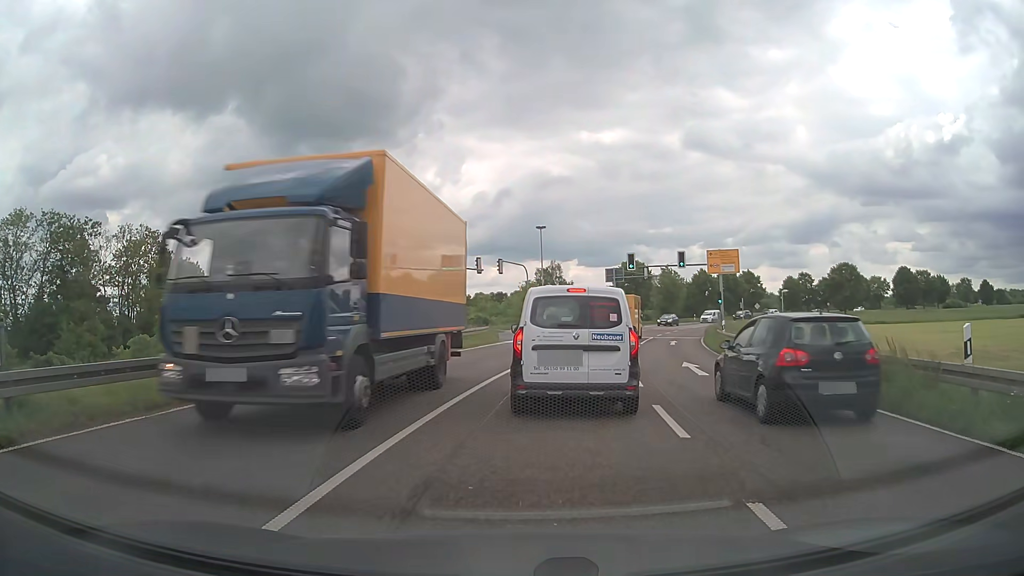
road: primary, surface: asphalt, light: Day
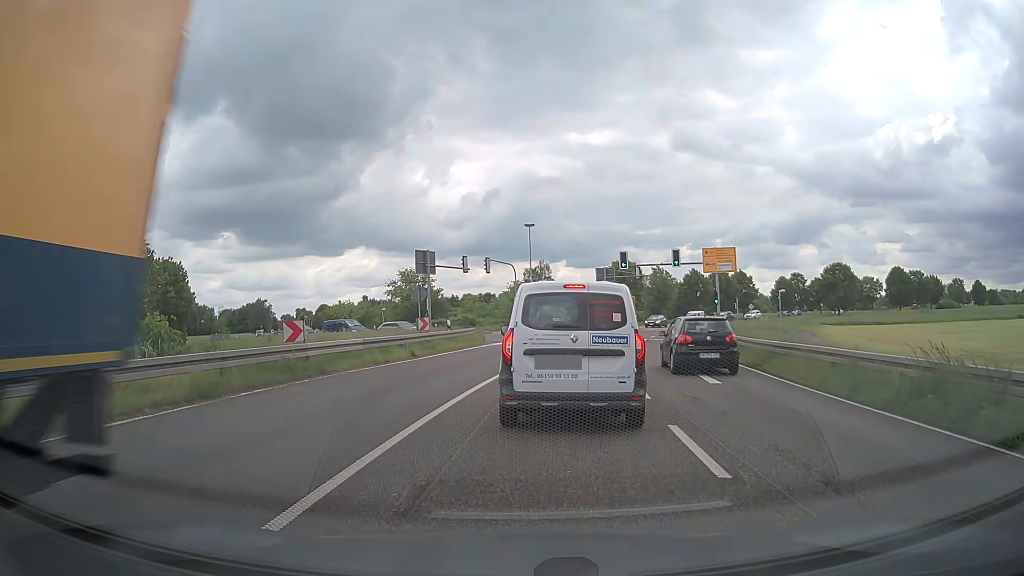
(0.0, +1.9) m; +2°
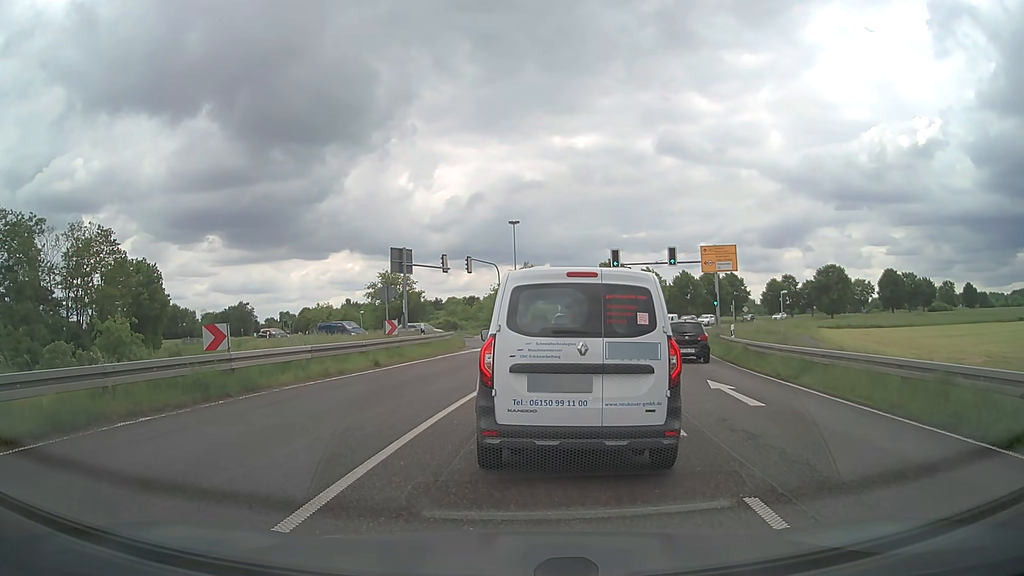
(0.0, +3.4) m; +1°
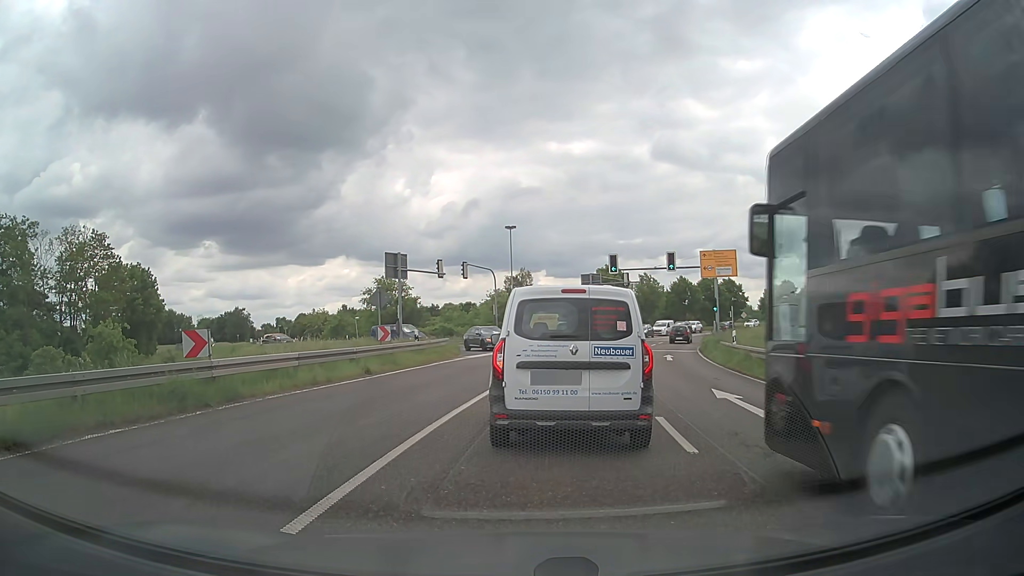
(0.0, +0.8) m; 0°
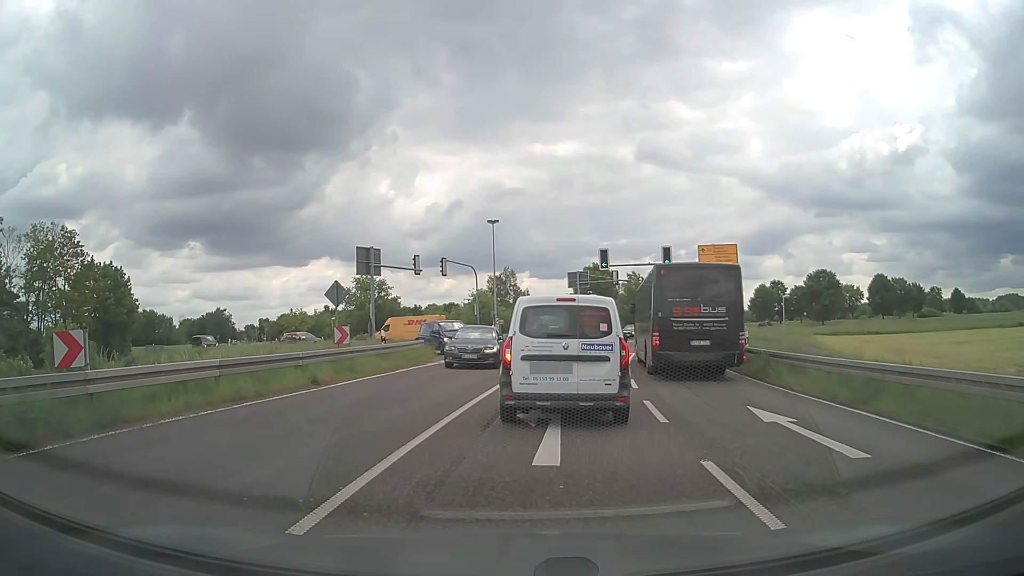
(0.0, +3.8) m; +1°
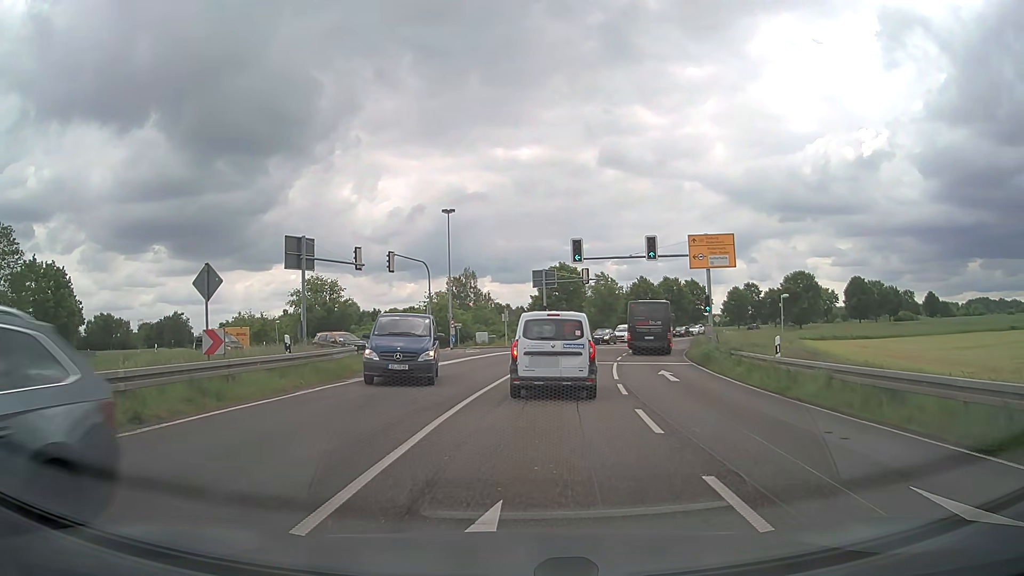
(+0.2, +6.9) m; +3°
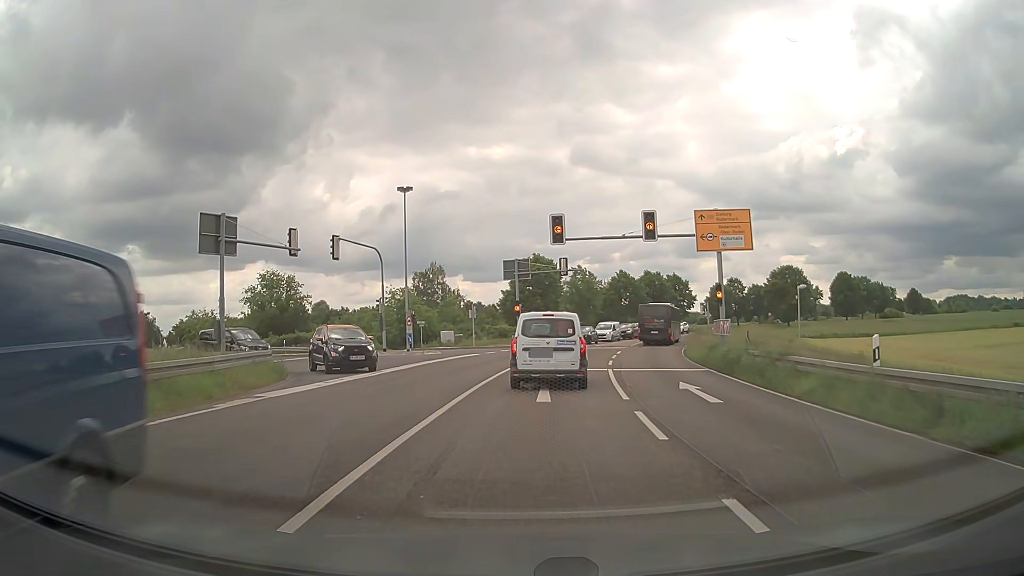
(+0.2, +7.2) m; +3°
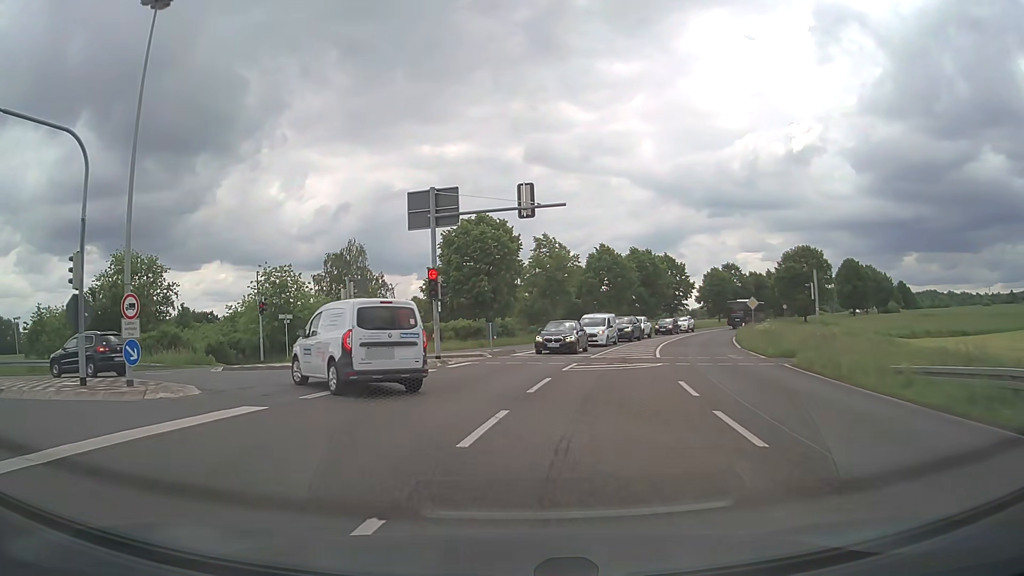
(+1.3, +25.8) m; +4°
